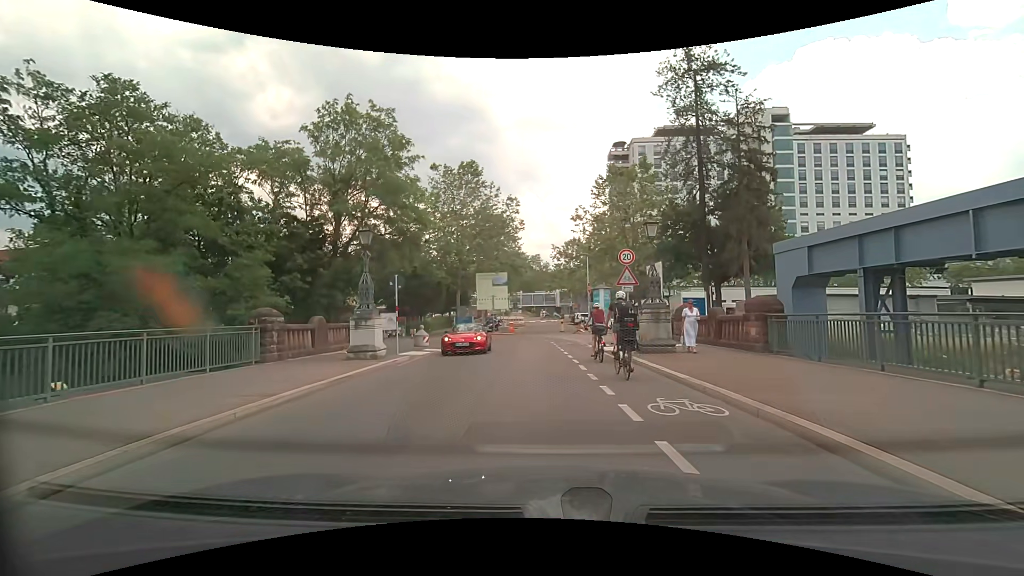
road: tertiary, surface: asphalt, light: Day
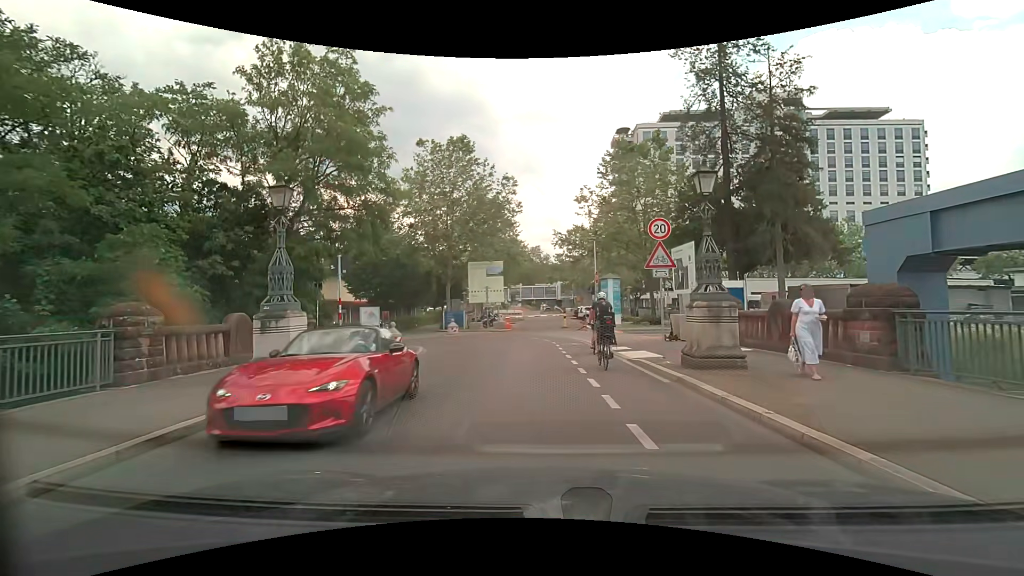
(0.0, +5.3) m; -1°
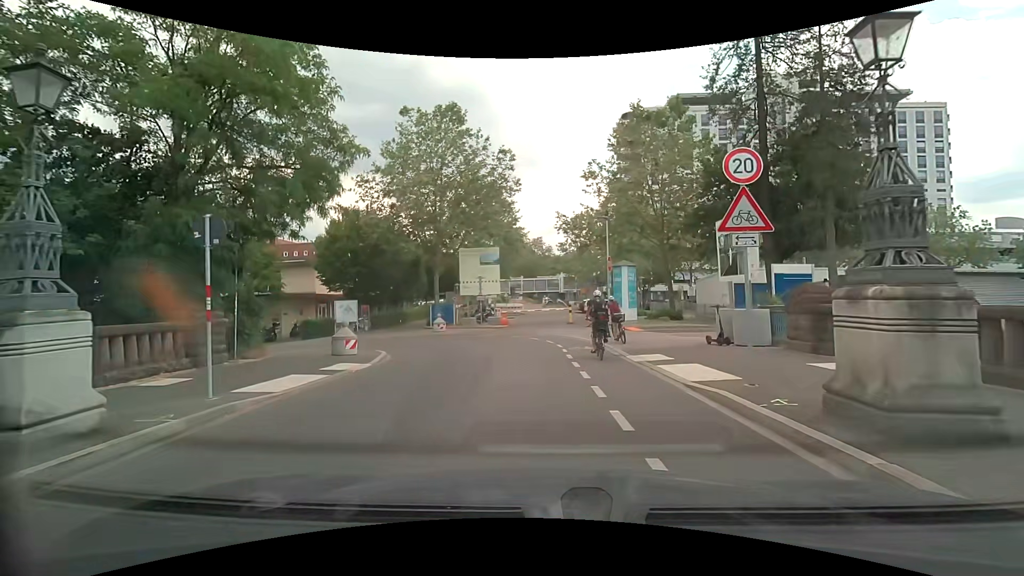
(0.0, +5.5) m; 0°
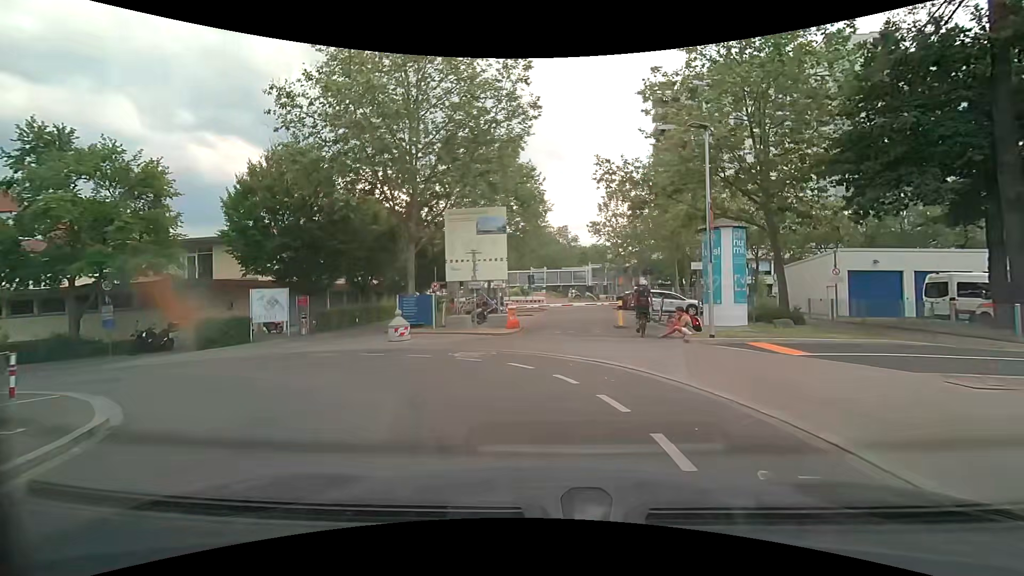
(-0.2, +13.3) m; -2°
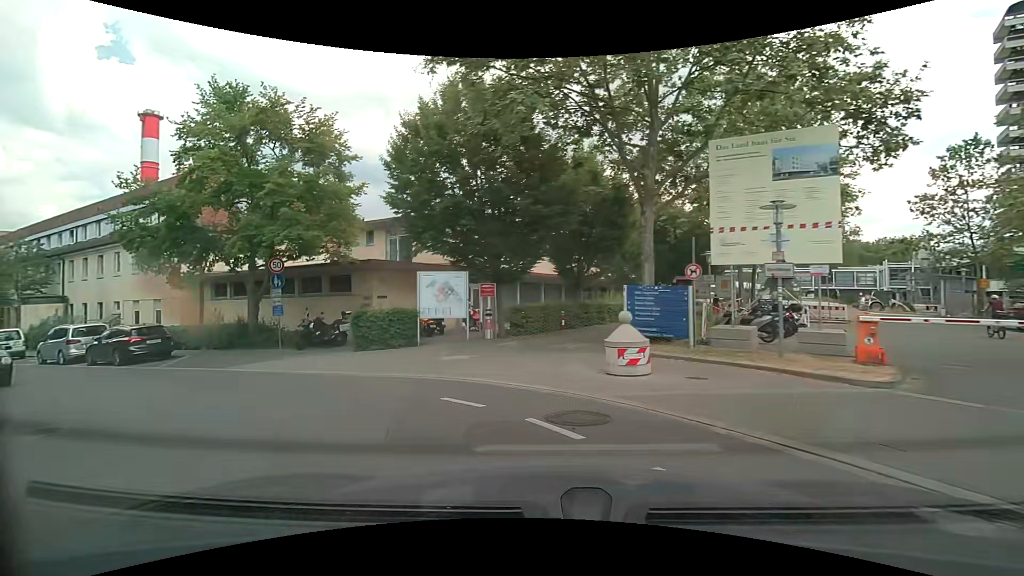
(-2.1, +9.4) m; -28°
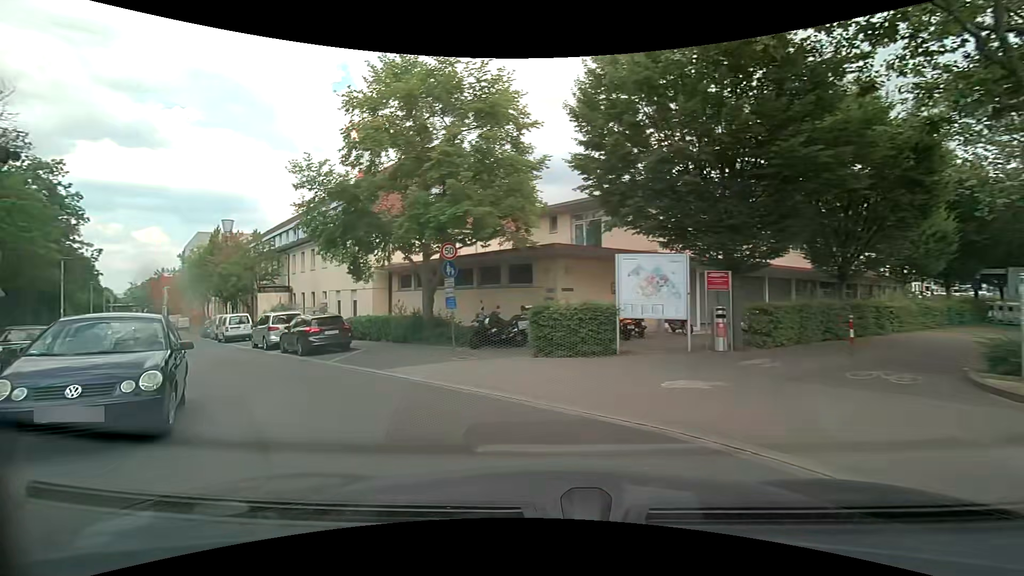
(-0.7, +4.3) m; -20°
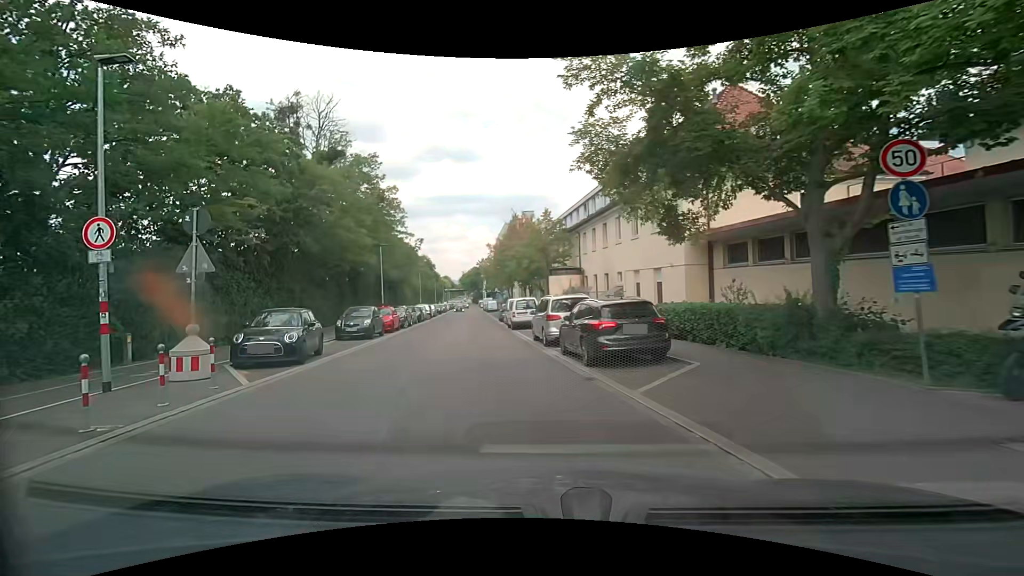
(-2.5, +8.1) m; -33°
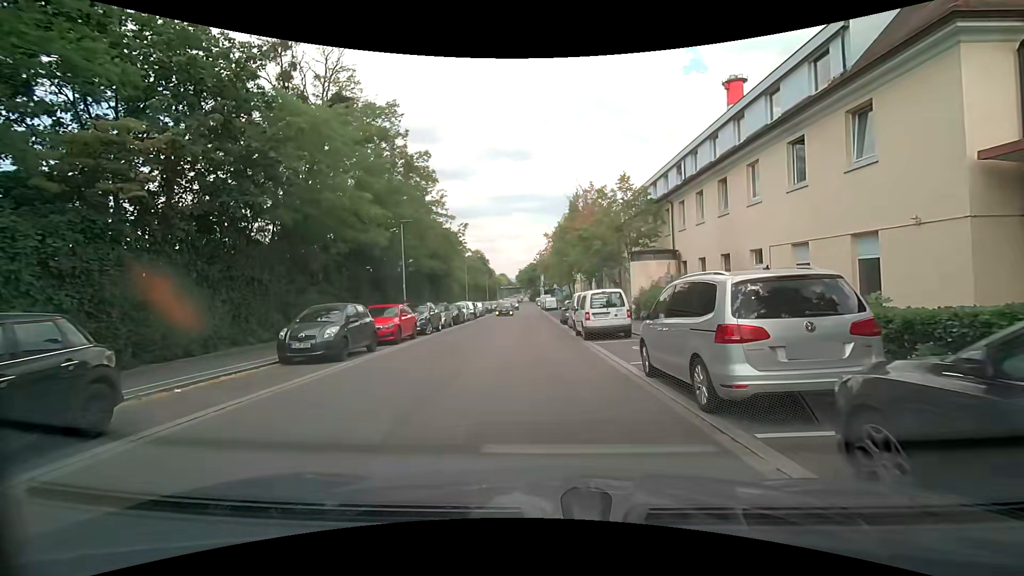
(-0.8, +10.6) m; -5°
